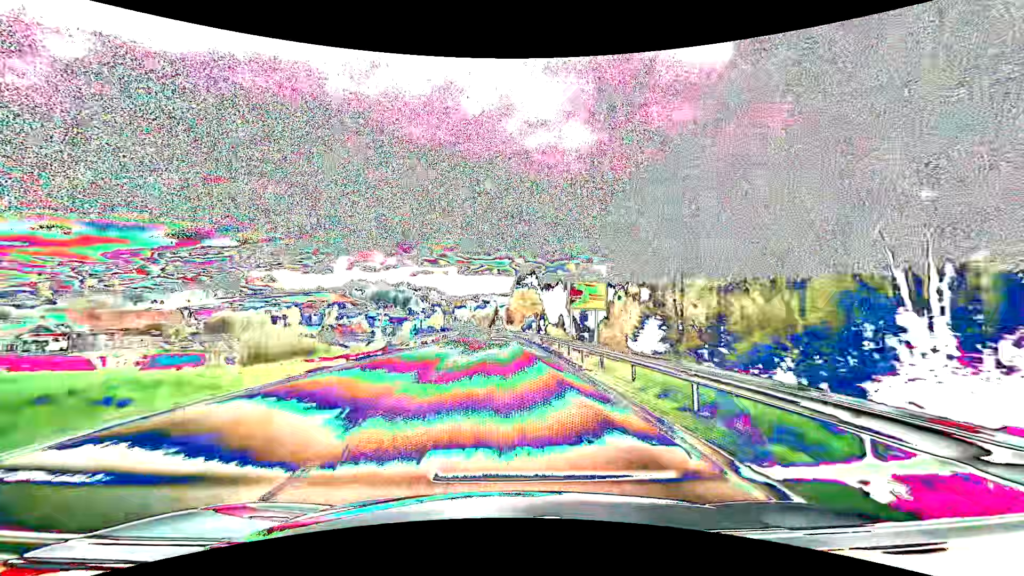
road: primary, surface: asphalt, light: Day
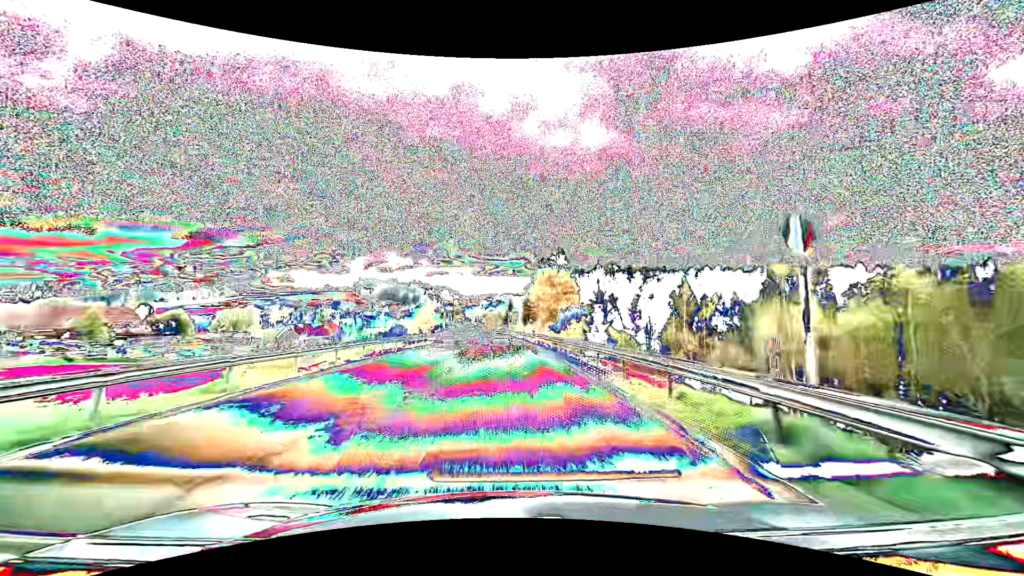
(-0.6, +42.1) m; -2°
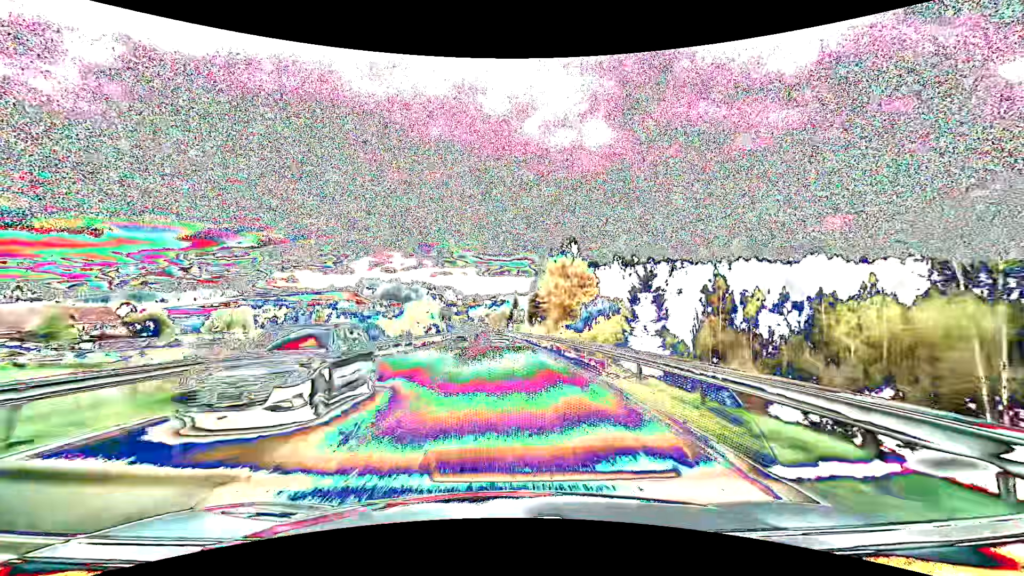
(-0.1, +13.5) m; 0°
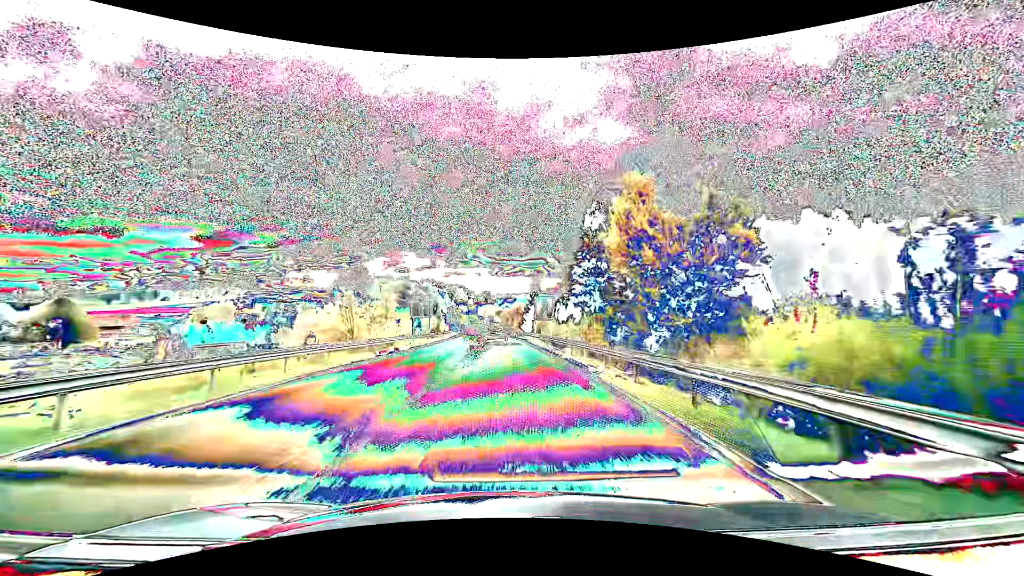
(-0.6, +39.4) m; -2°
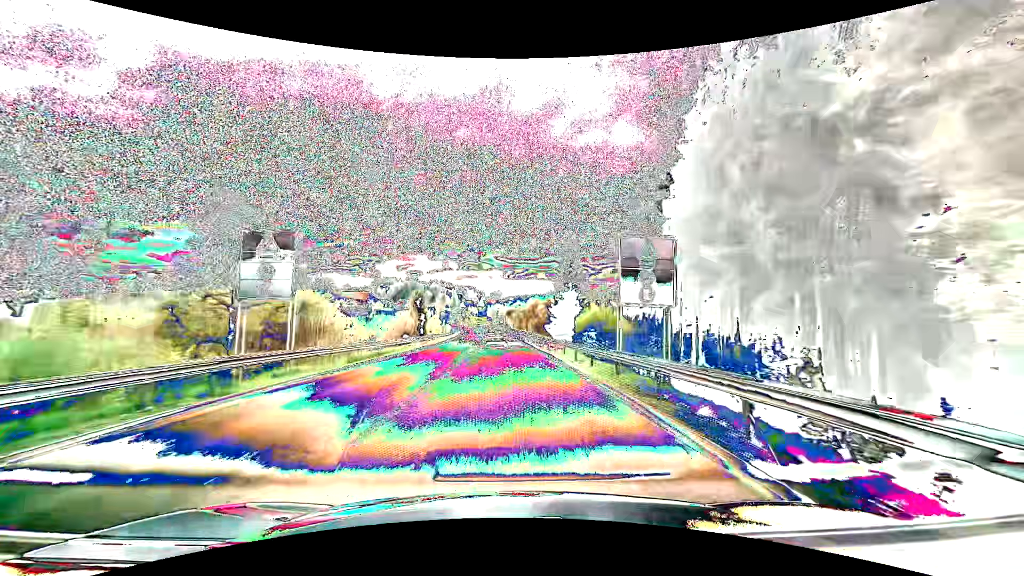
(-0.5, +38.3) m; -1°
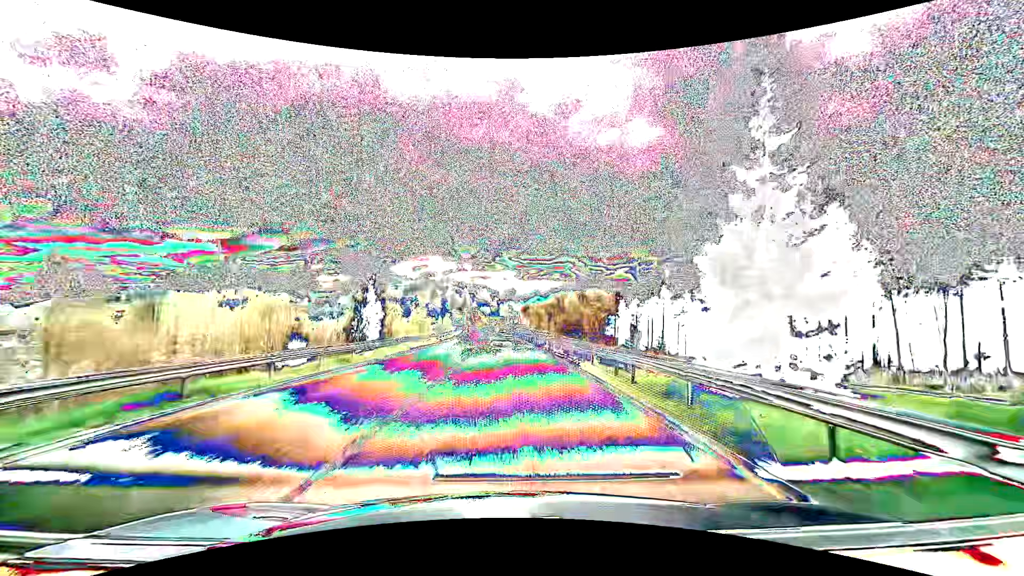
(-0.5, +37.6) m; -2°
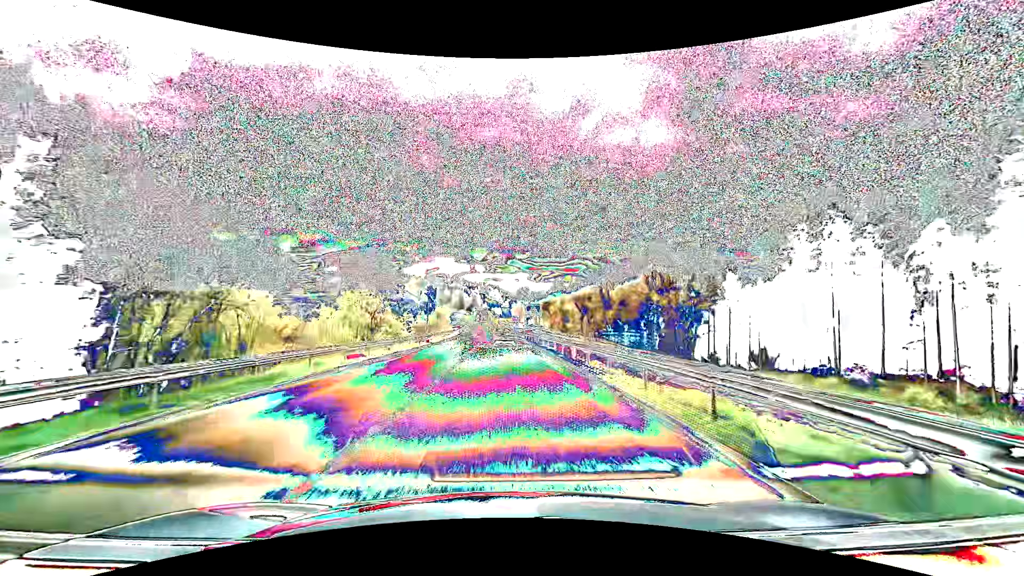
(-0.3, +37.1) m; -1°
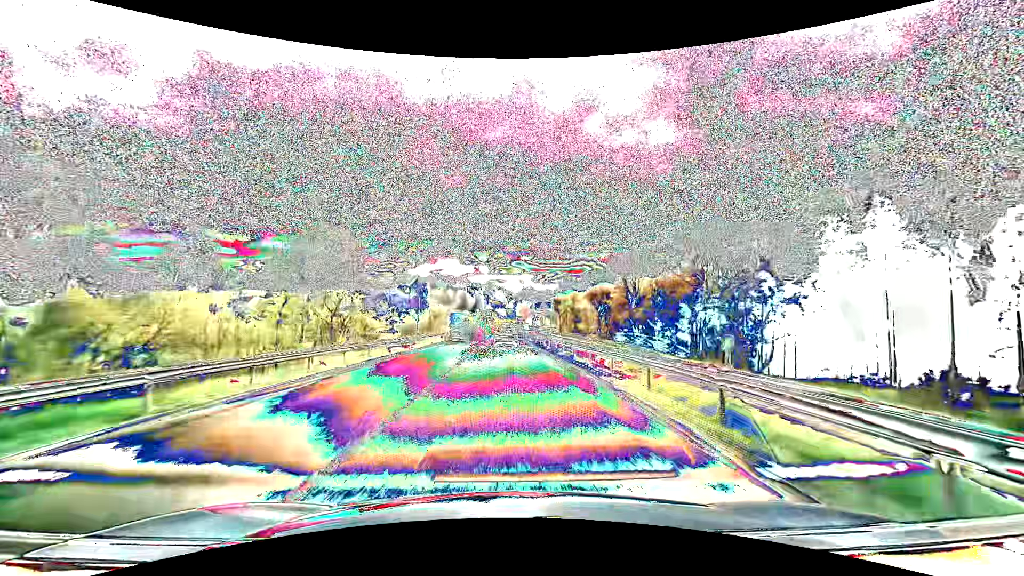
(-0.1, +12.3) m; -1°
(0, +10) (0, +20) (0, +30) (0, +40) (-1, +50) (-1, +60) (-1, +70) (-2, +80) (-2, +90) (-2, +100) m
